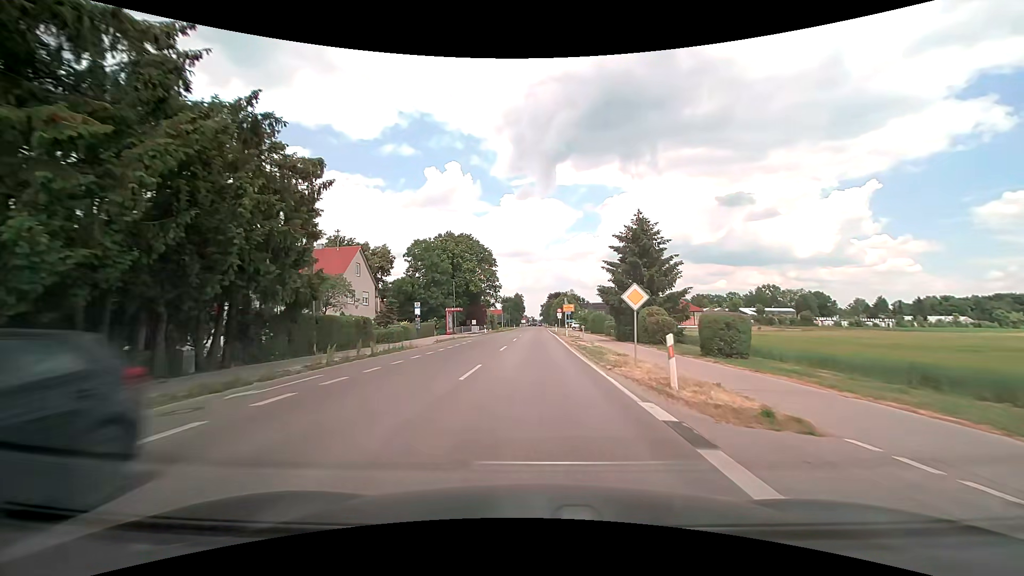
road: tertiary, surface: asphalt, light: Day
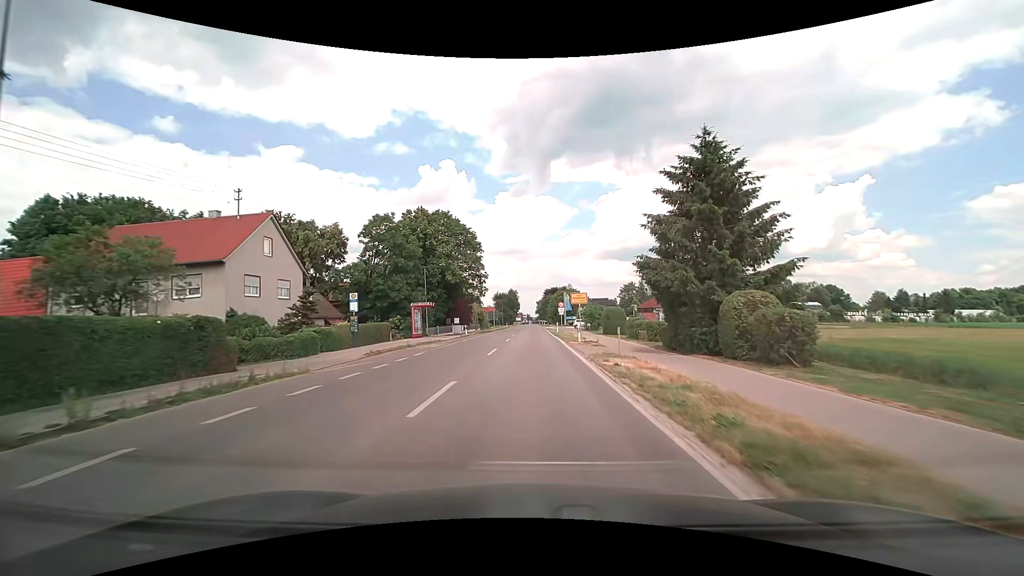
(+0.1, +16.1) m; 0°
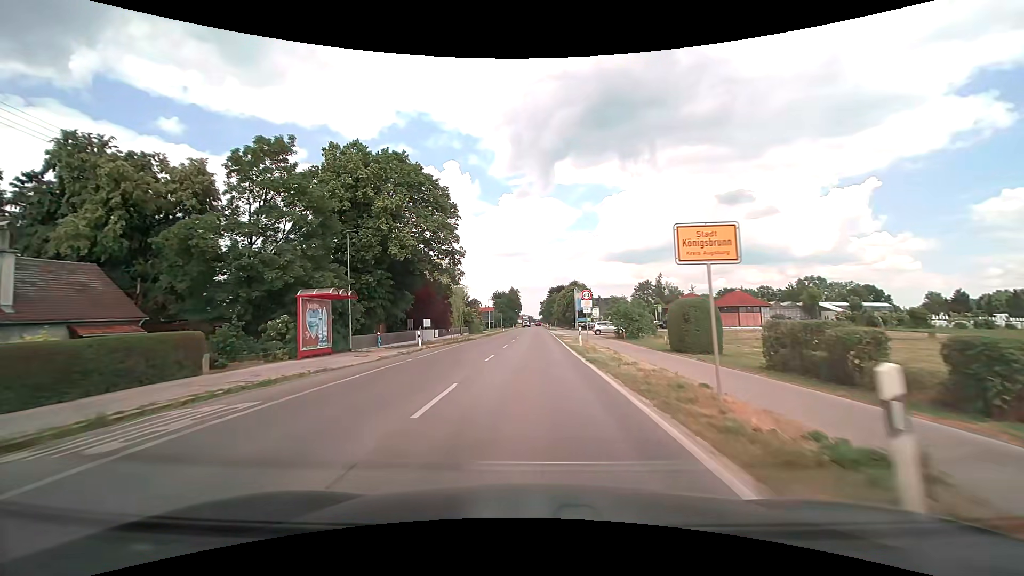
(0.0, +24.1) m; 0°
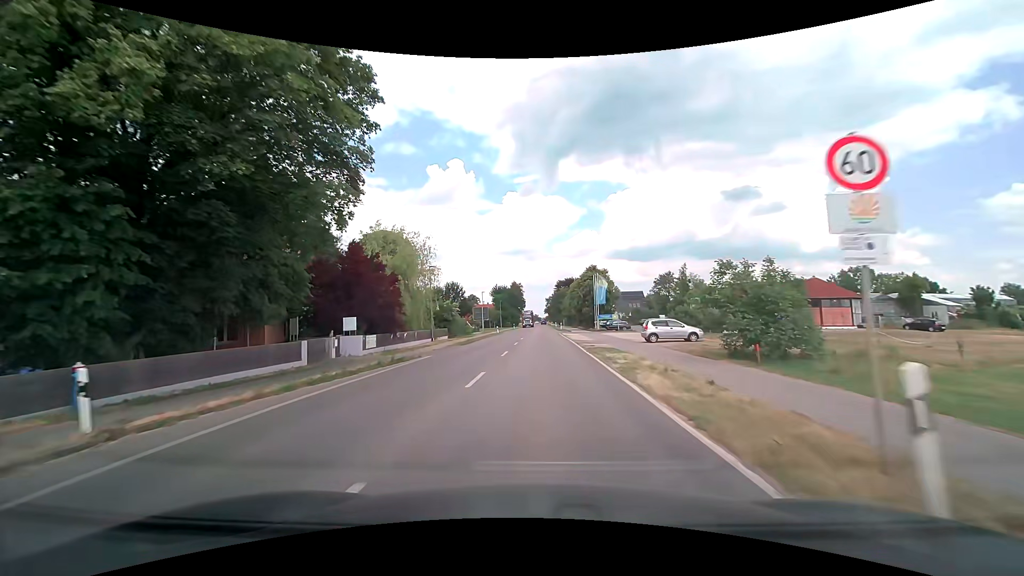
(-0.1, +24.8) m; 0°
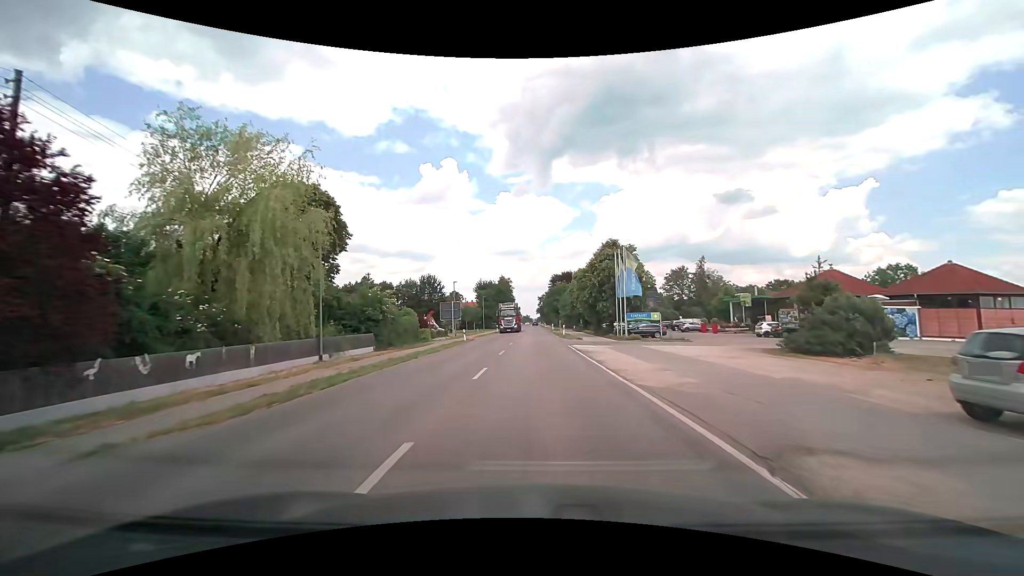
(+0.1, +25.6) m; +1°
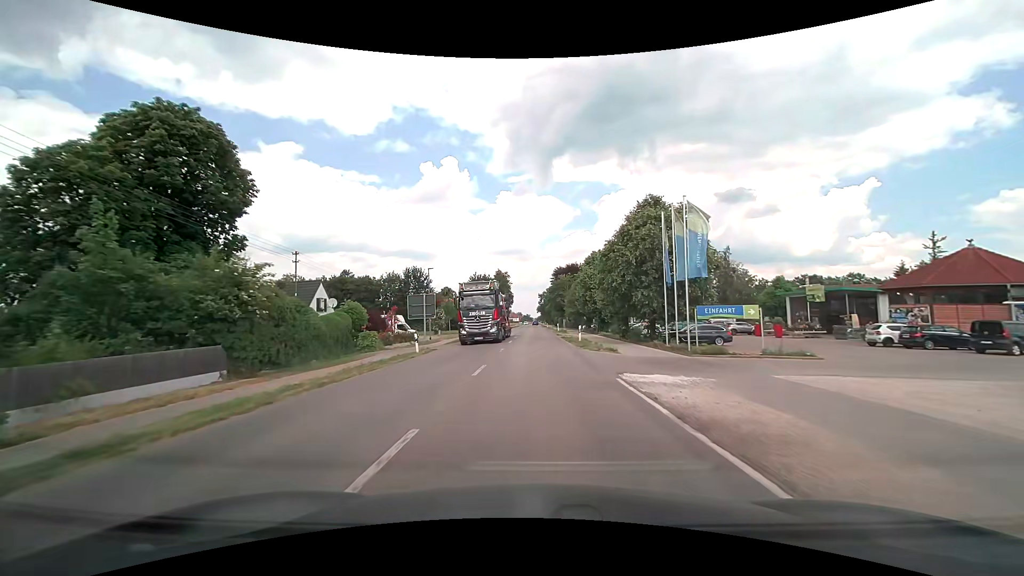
(+0.1, +17.5) m; 0°
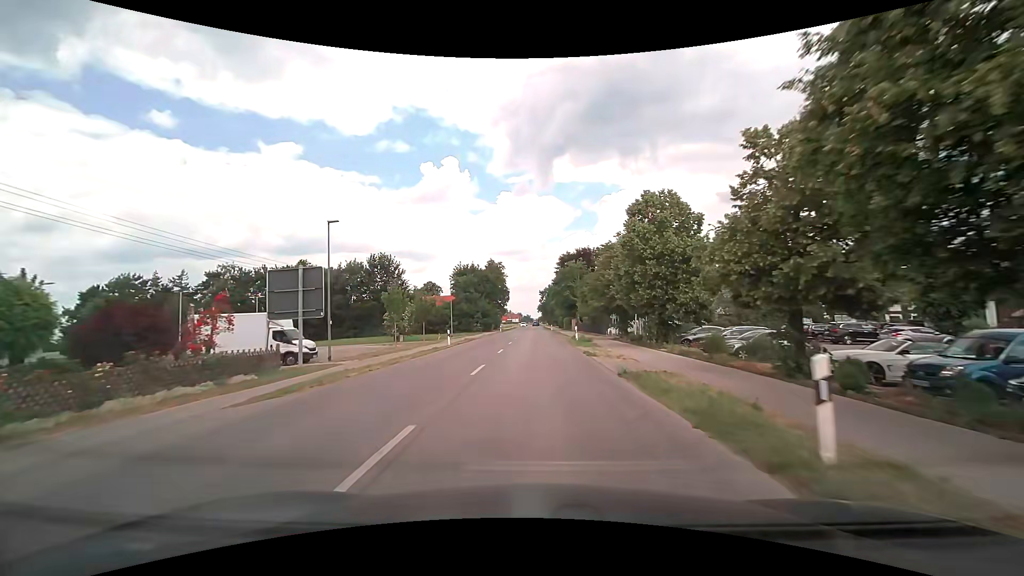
(0.0, +26.8) m; 0°
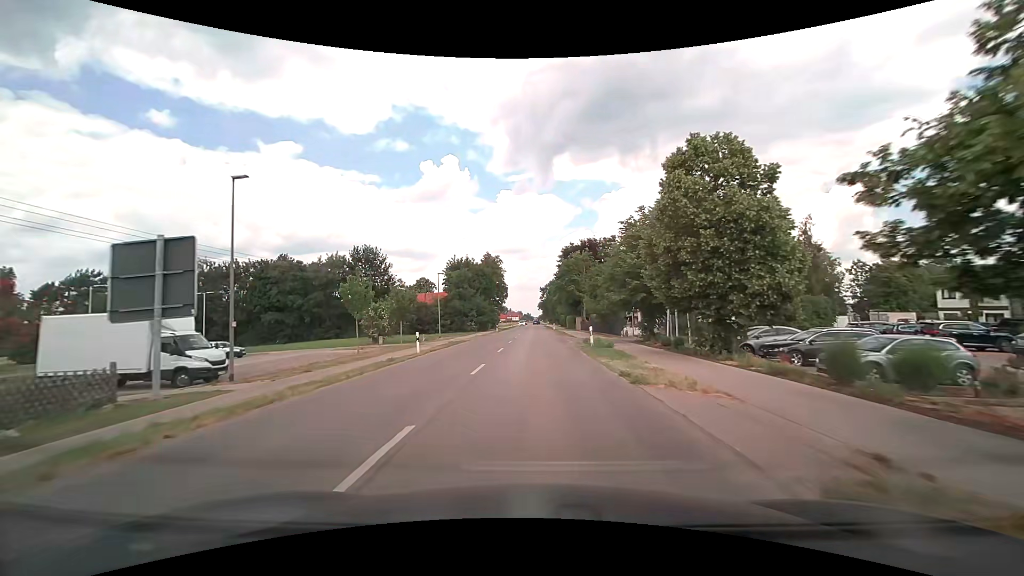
(0.0, +9.0) m; 0°
(0, +10) (0, +20) (0, +30) (0, +40) (0, +50) (0, +60) (0, +70) (0, +80) (0, +90) (0, +100) m
